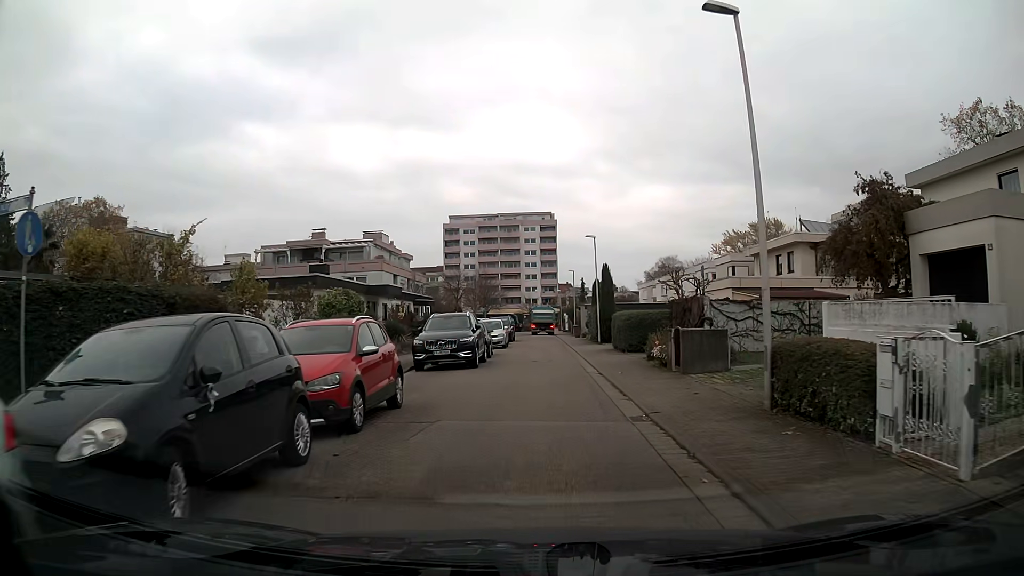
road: residential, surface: asphalt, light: Day
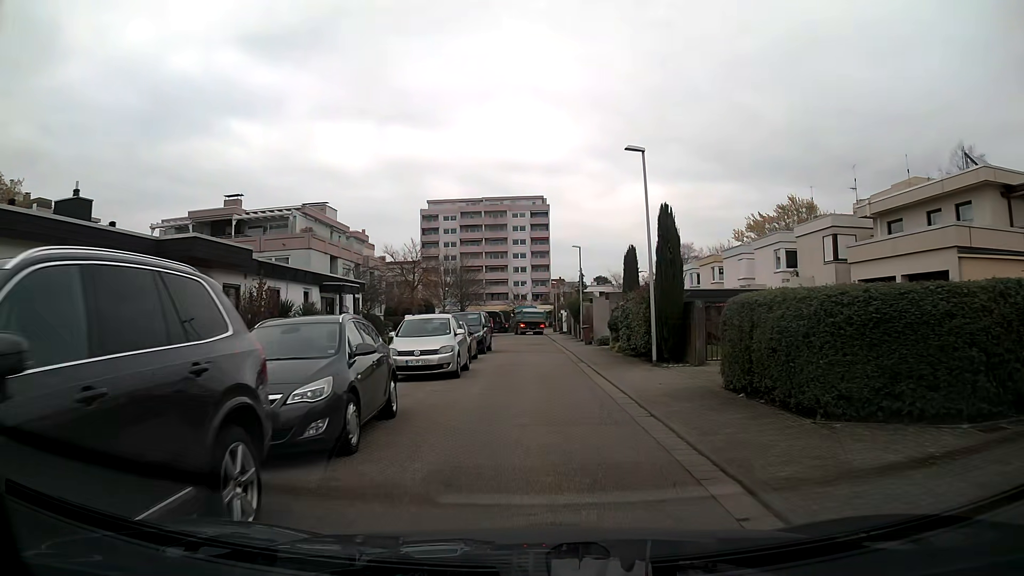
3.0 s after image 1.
(+0.1, +19.5) m; +1°
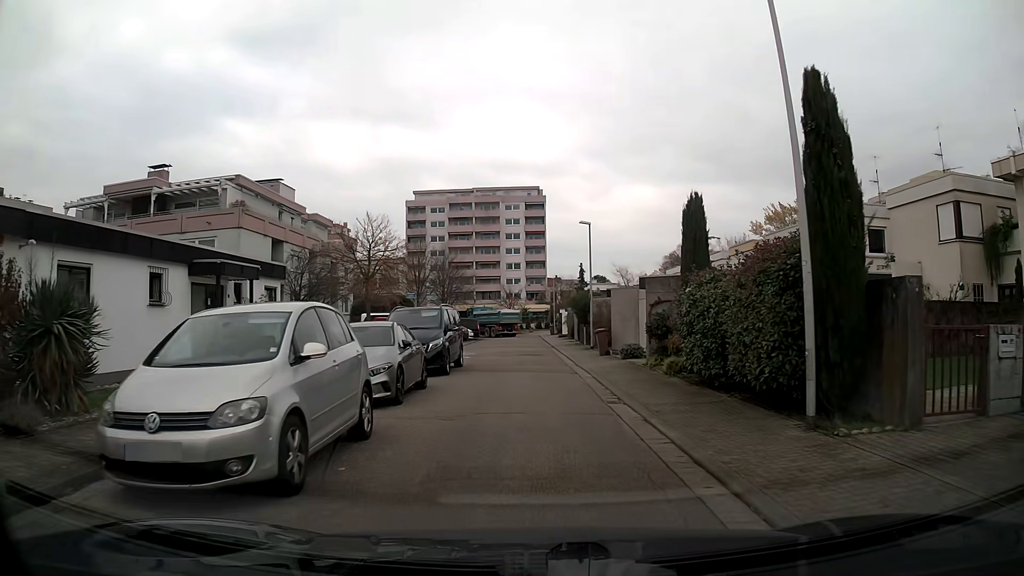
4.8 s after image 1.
(0.0, +11.1) m; 0°
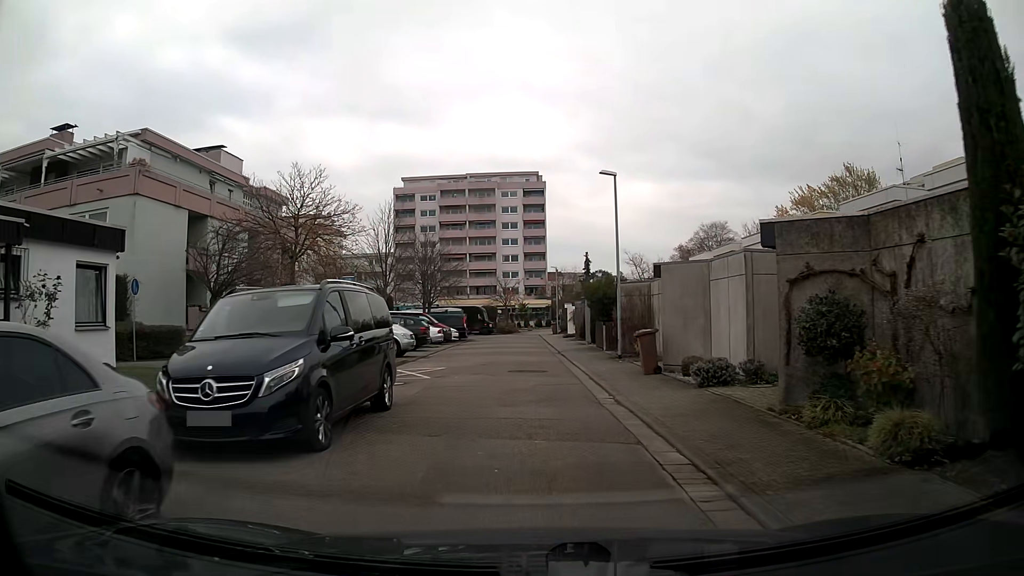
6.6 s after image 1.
(0.0, +10.7) m; 0°
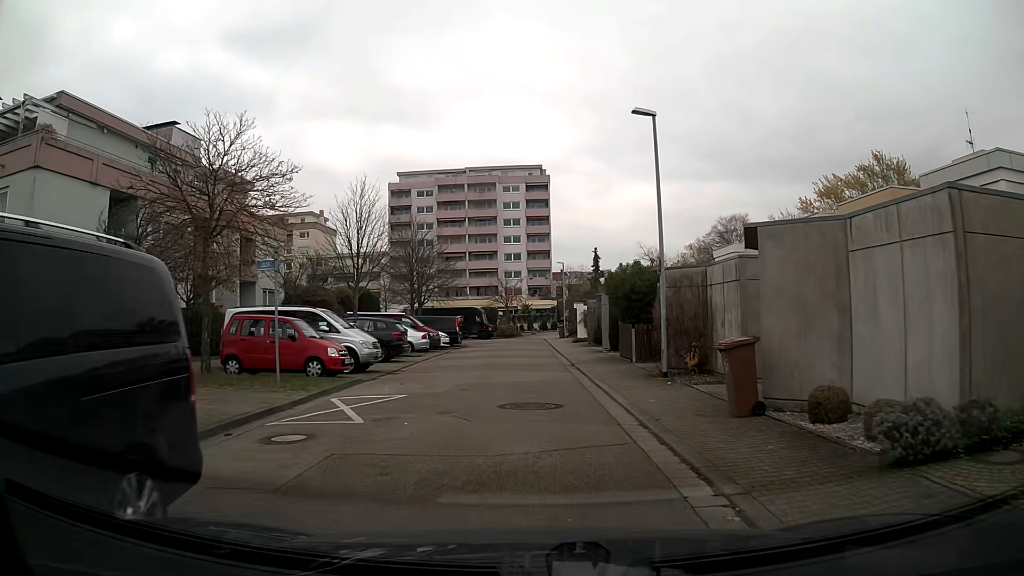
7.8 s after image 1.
(0.0, +7.0) m; 0°
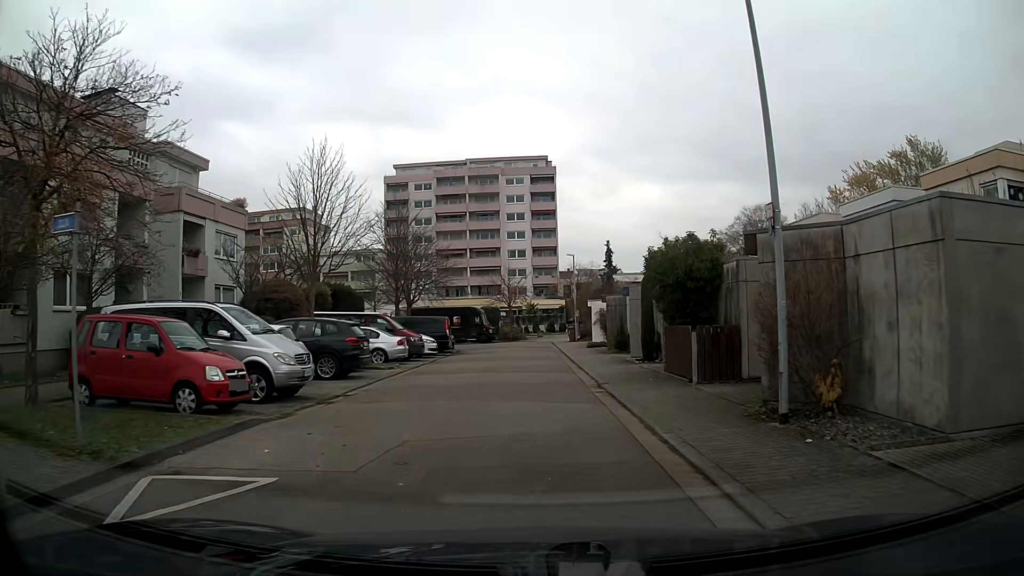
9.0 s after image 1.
(0.0, +7.1) m; 0°
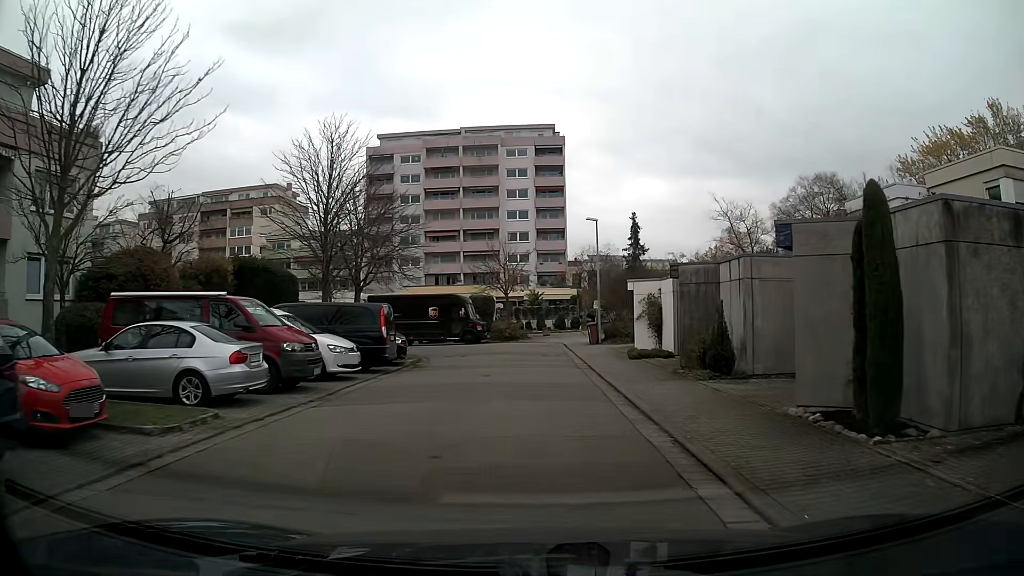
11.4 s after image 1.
(-0.1, +14.6) m; 0°
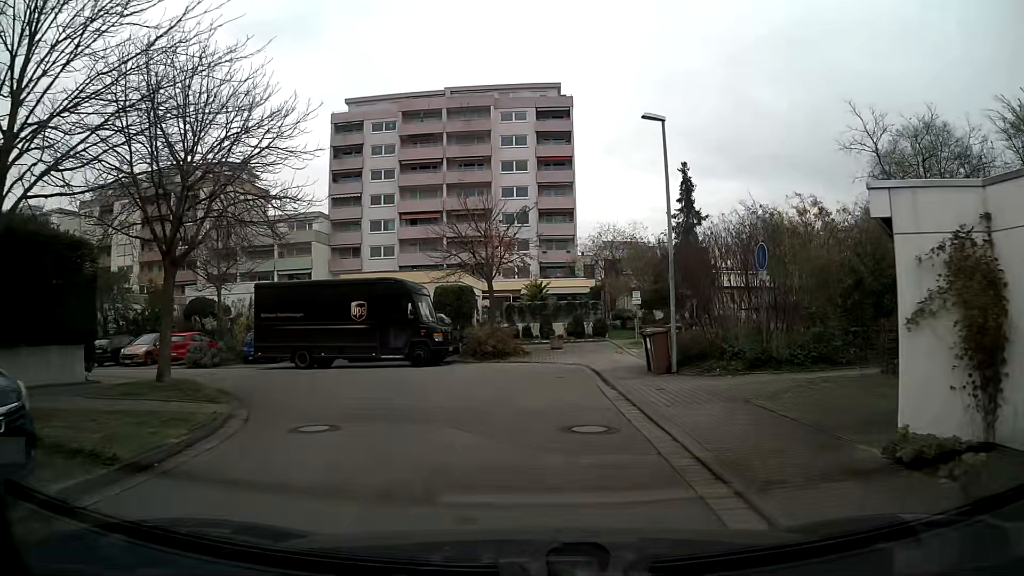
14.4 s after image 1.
(0.0, +17.4) m; -1°
(0, +10) (-5, +18) (-14, +22) (-24, +24) (-34, +25) (-44, +26) (-54, +27) (-64, +28) (-74, +28) (-84, +29) m
